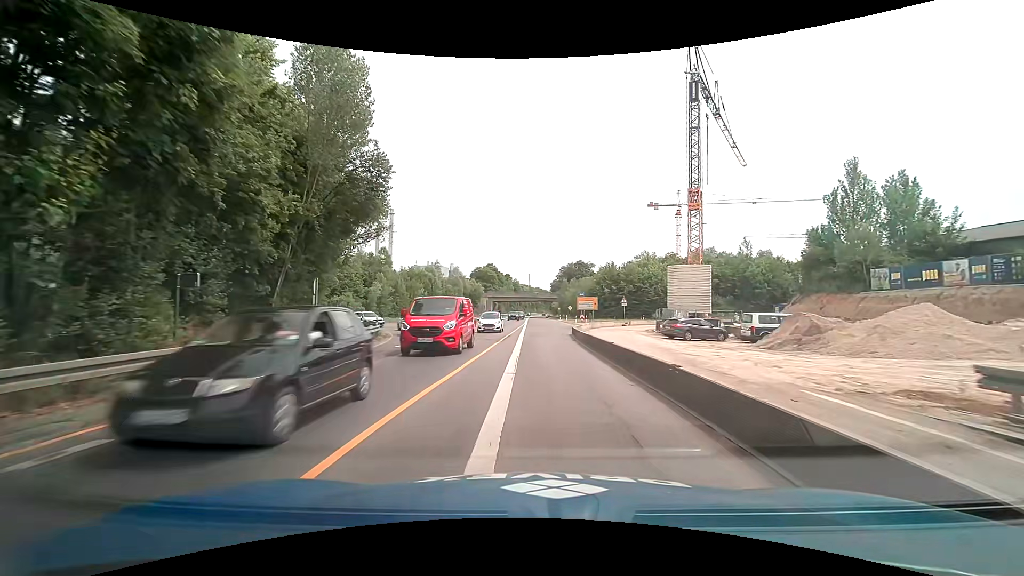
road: trunk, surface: asphalt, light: Day
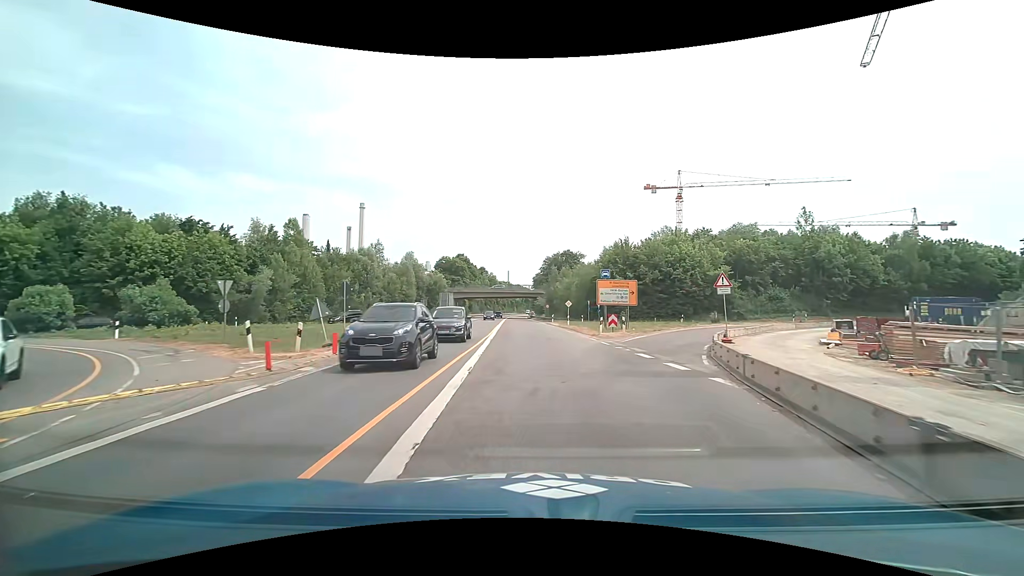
(+0.4, +34.2) m; +2°
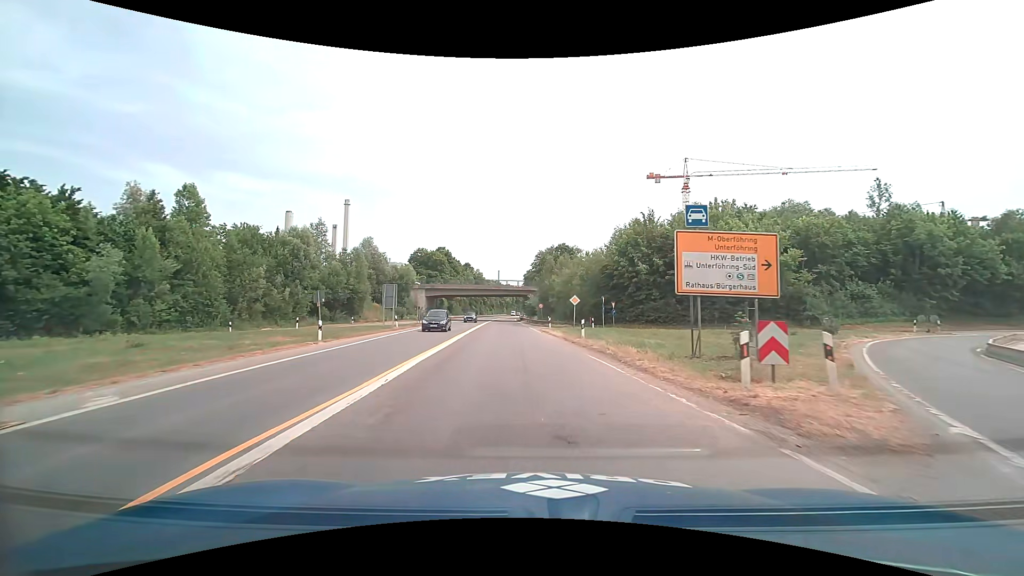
(+0.4, +21.1) m; +1°
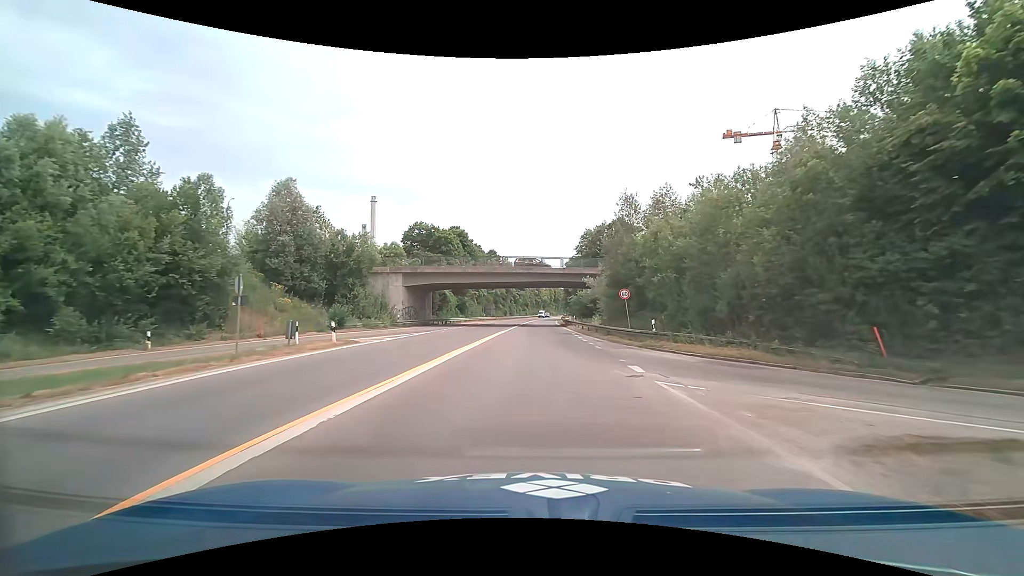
(-1.8, +40.0) m; -4°
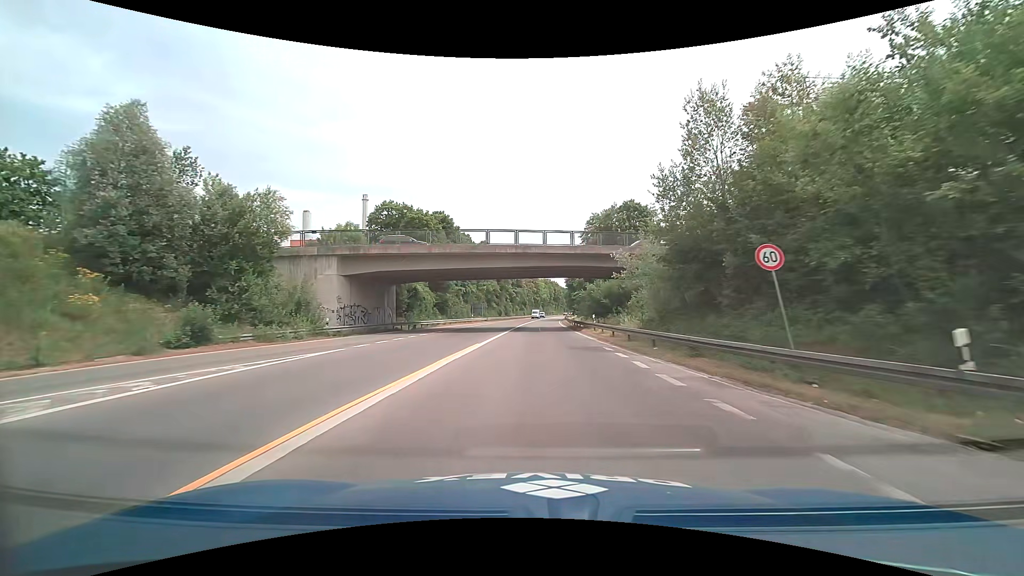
(0.0, +17.7) m; 0°
(0, +10) (0, +20) (0, +30) (+1, +40) (+1, +50) (+1, +60) (+2, +70) (+2, +80) (+3, +90) (+3, +100) m
